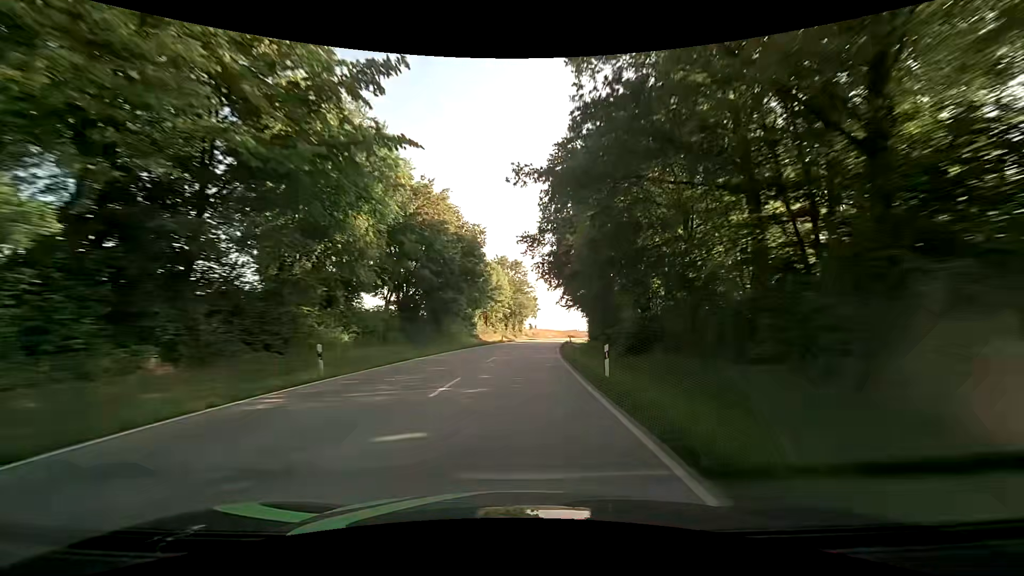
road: secondary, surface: asphalt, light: Day
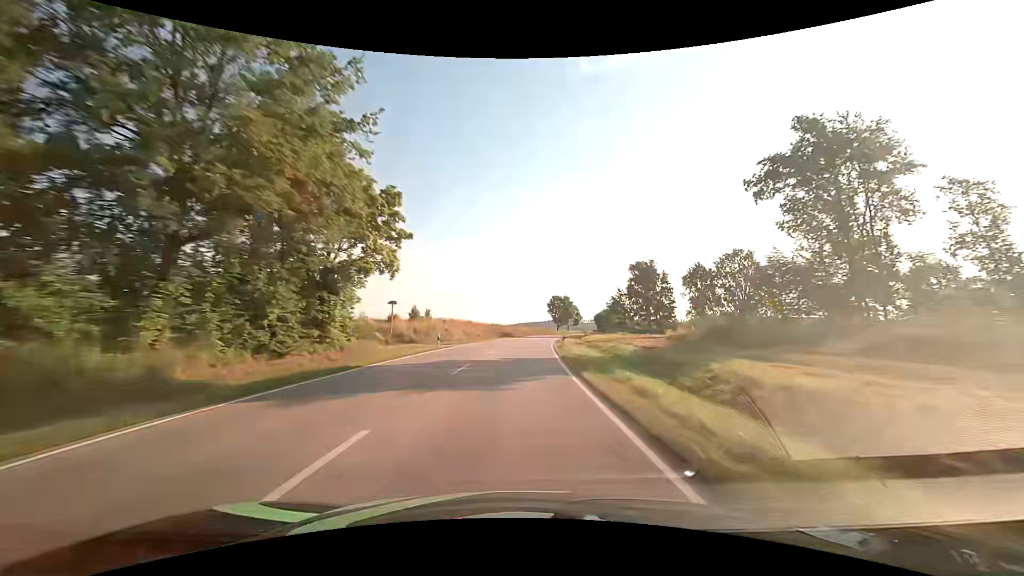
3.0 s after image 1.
(+5.9, +79.2) m; +9°
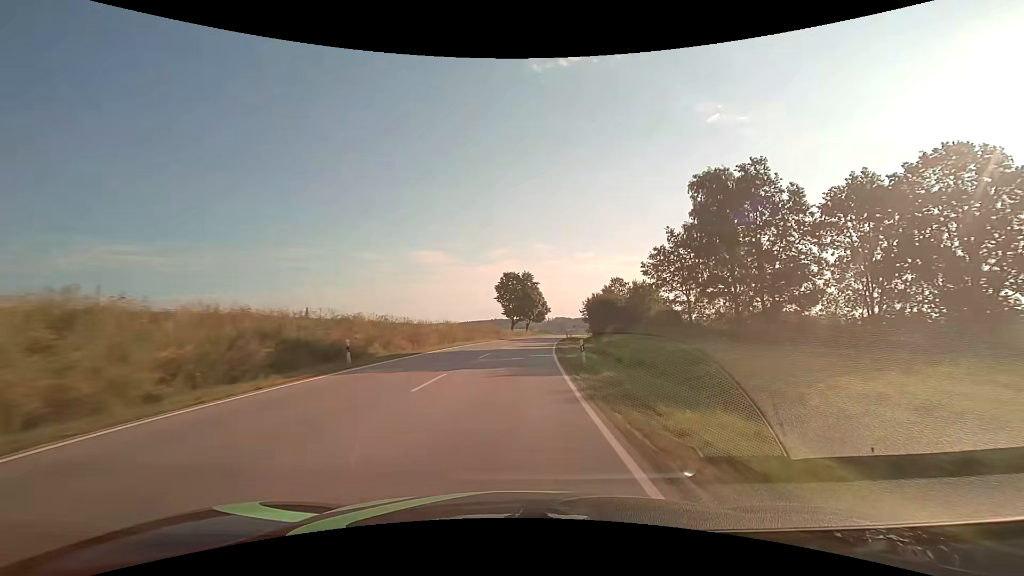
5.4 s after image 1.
(+3.2, +63.5) m; +6°
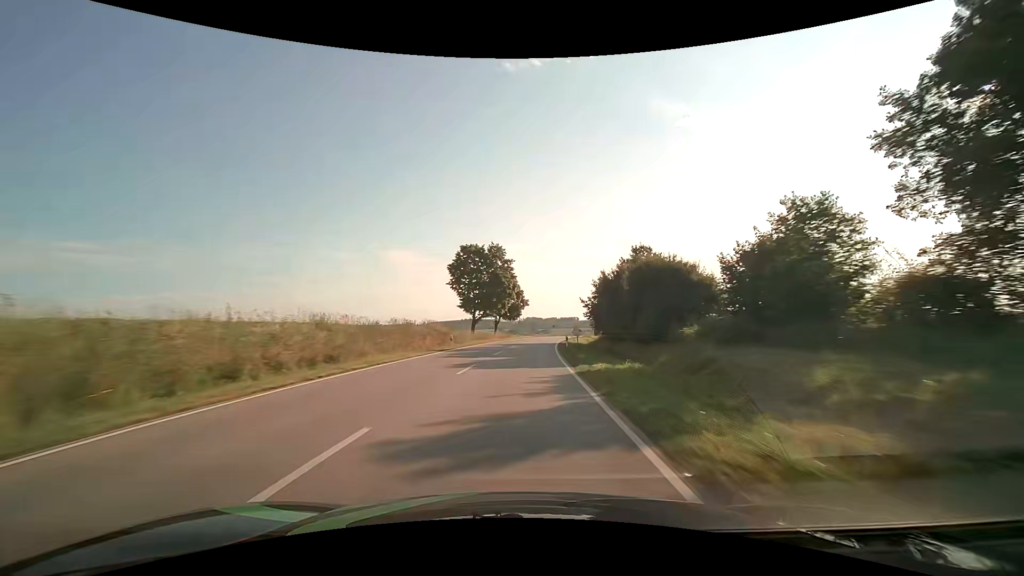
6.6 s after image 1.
(+0.8, +31.8) m; +3°
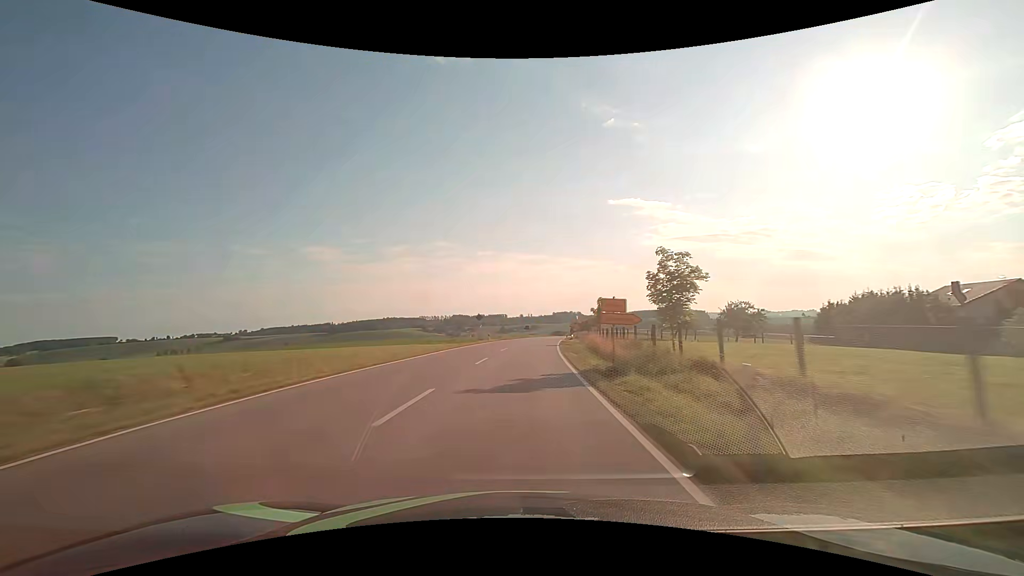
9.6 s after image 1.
(+6.2, +79.3) m; +9°
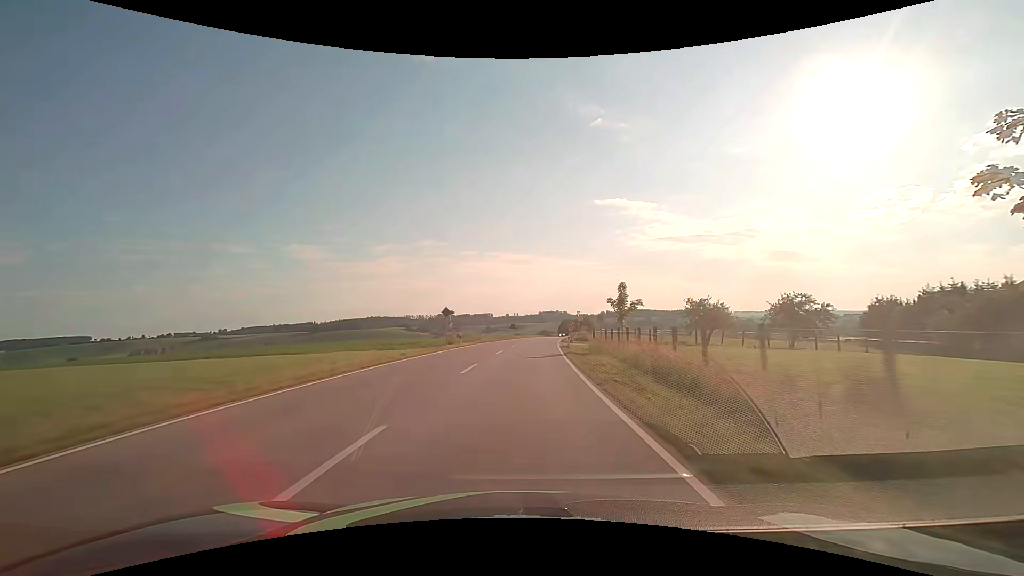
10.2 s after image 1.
(+0.2, +15.9) m; +1°
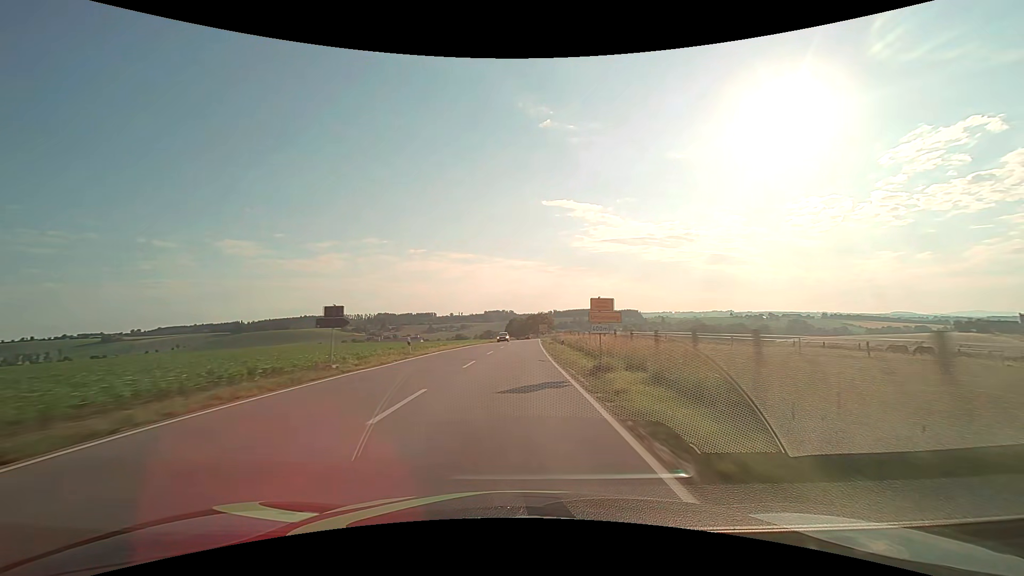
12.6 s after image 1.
(+4.0, +63.5) m; +6°
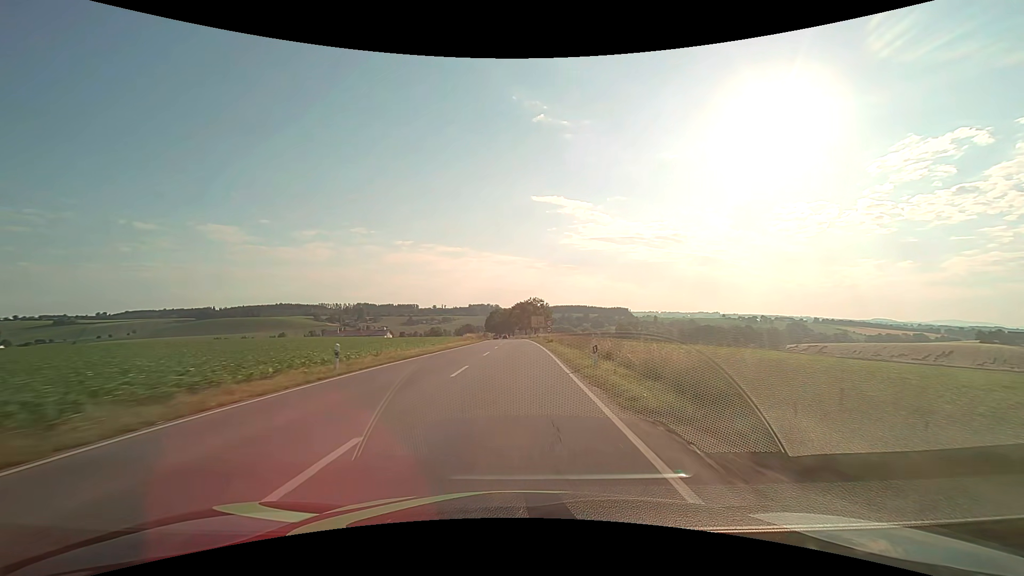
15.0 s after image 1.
(+1.4, +63.7) m; +2°
(0, +10) (0, +20) (0, +30) (0, +40) (0, +50) (0, +60) (0, +70) (0, +80) (0, +90) (-1, +100) m
